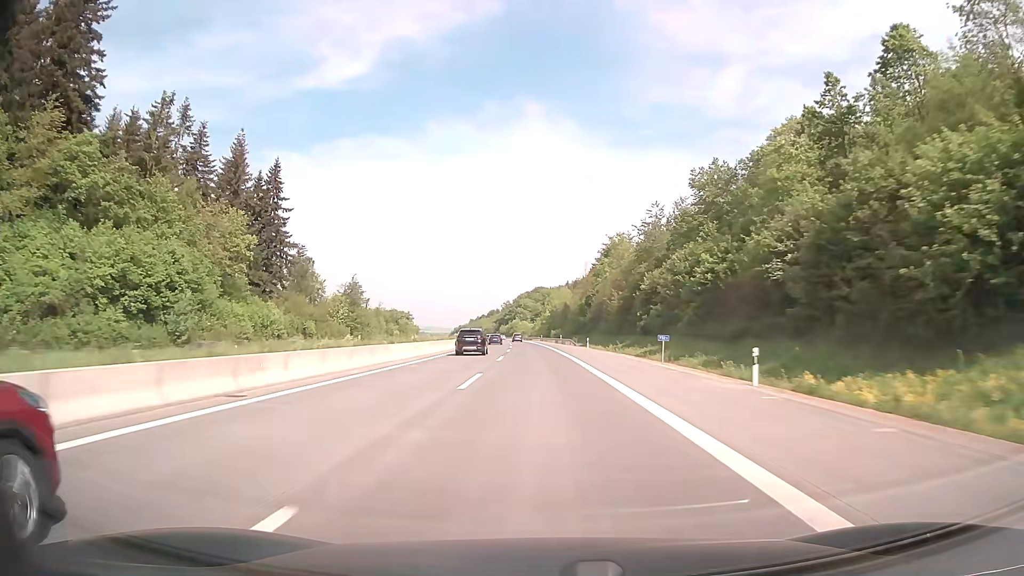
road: motorway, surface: concrete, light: Day
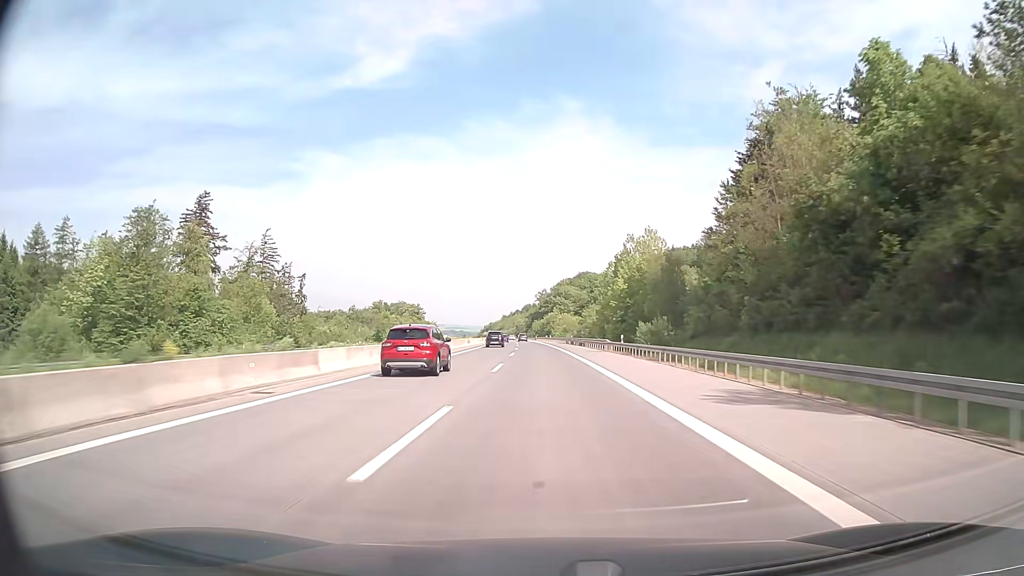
(-3.3, +99.3) m; -3°
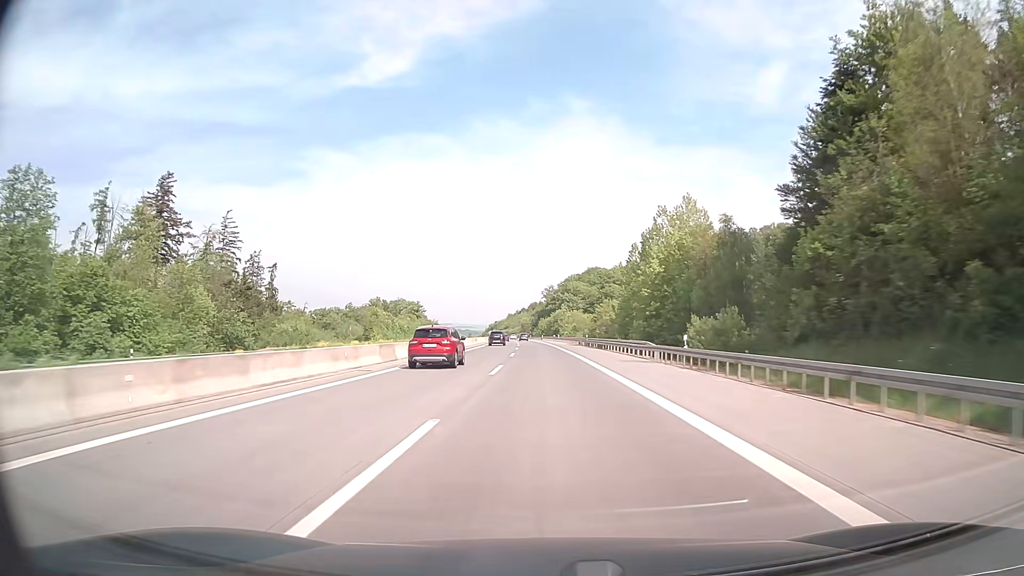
(-0.1, +19.9) m; -1°
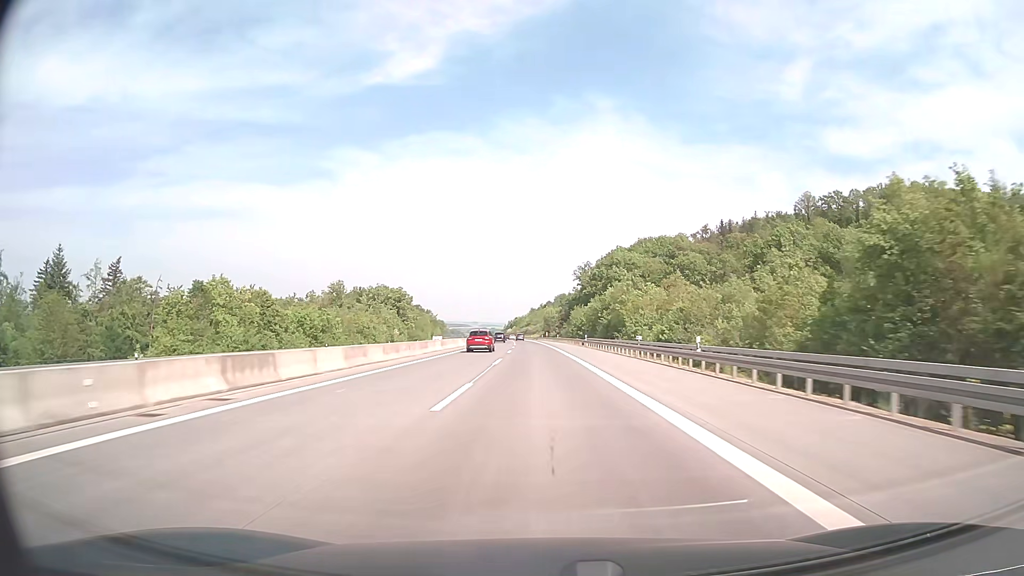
(-1.9, +99.4) m; -2°
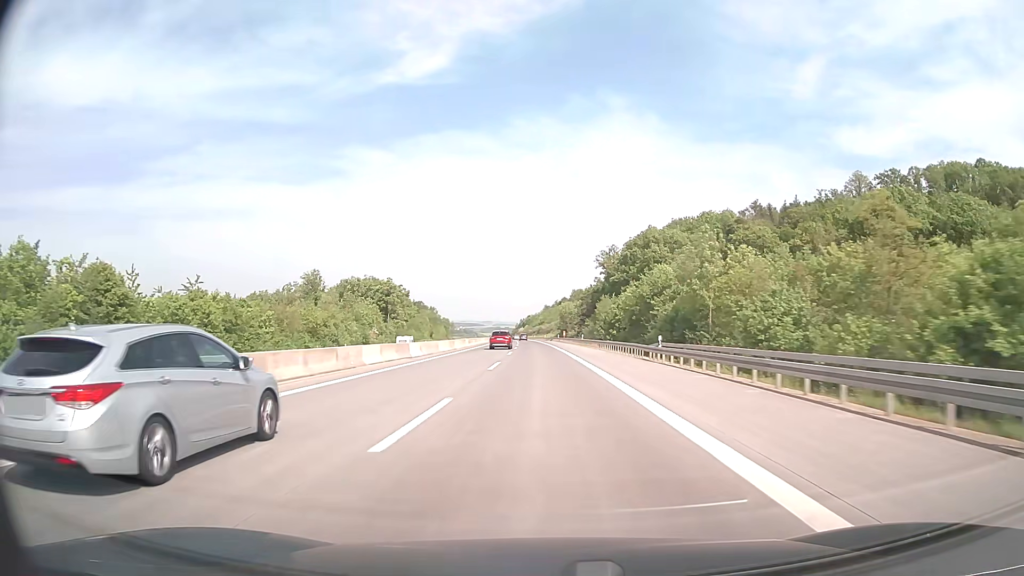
(-0.4, +39.8) m; -1°
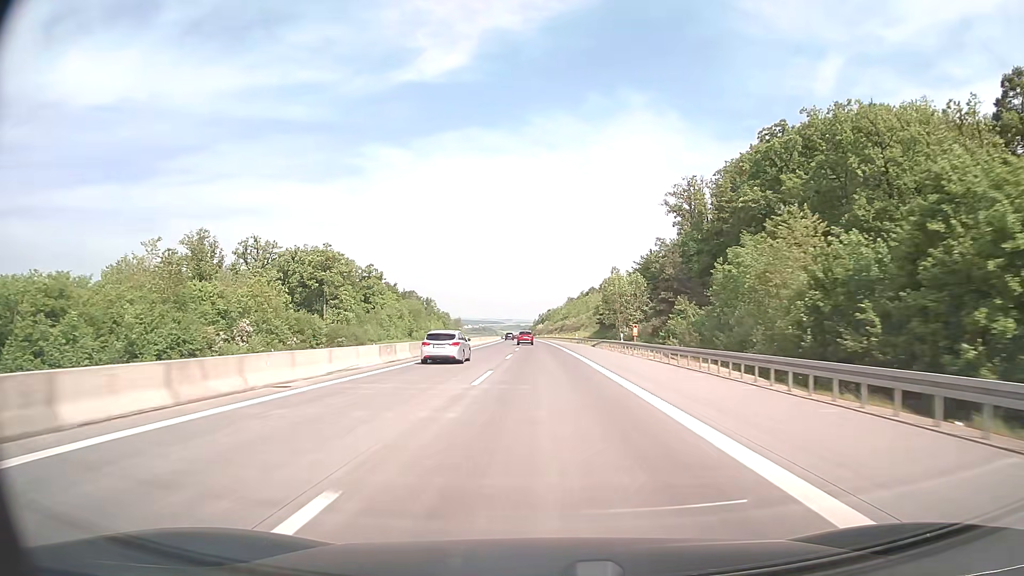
(-1.3, +79.5) m; -2°
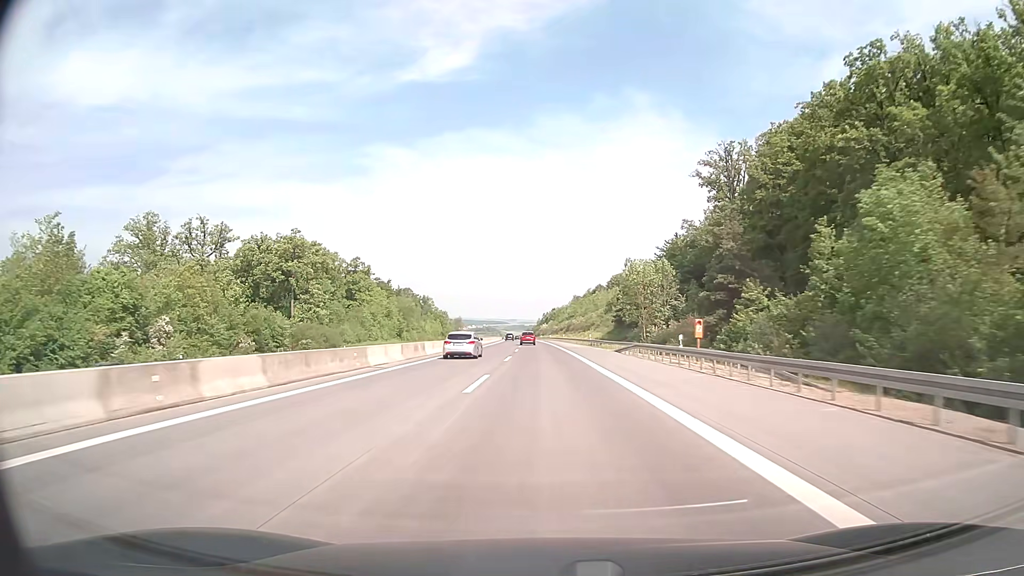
(-0.1, +19.9) m; 0°
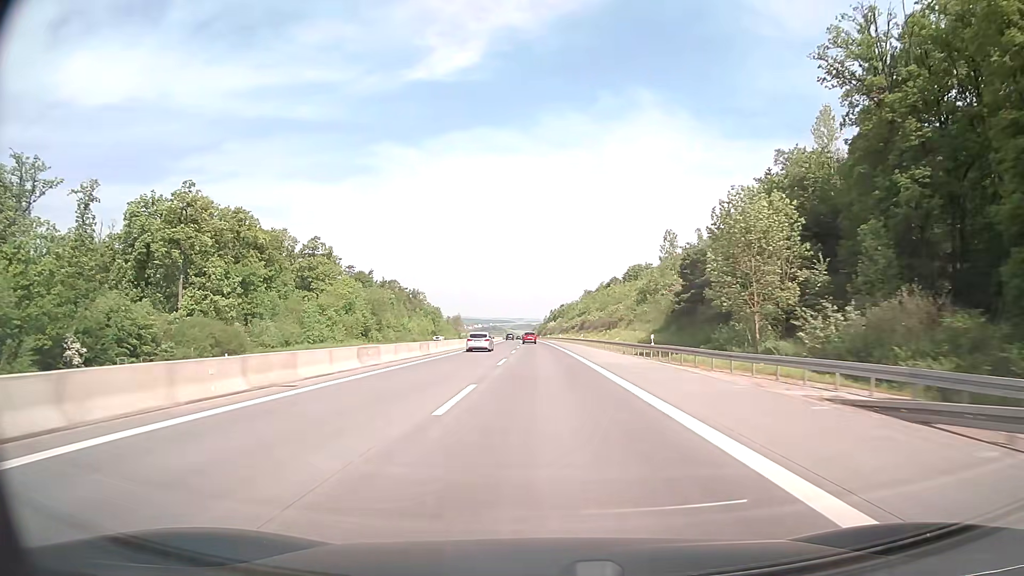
(-0.3, +39.8) m; -1°
(0, +10) (0, +20) (0, +30) (0, +40) (0, +50) (0, +60) (0, +70) (-1, +80) (-1, +90) (-1, +100) m
